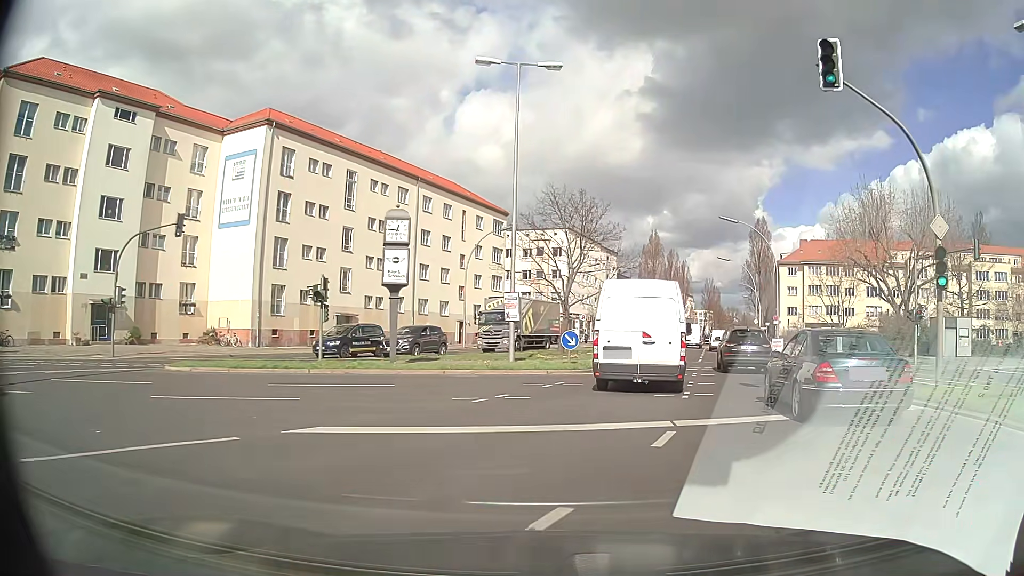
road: secondary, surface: asphalt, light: Day
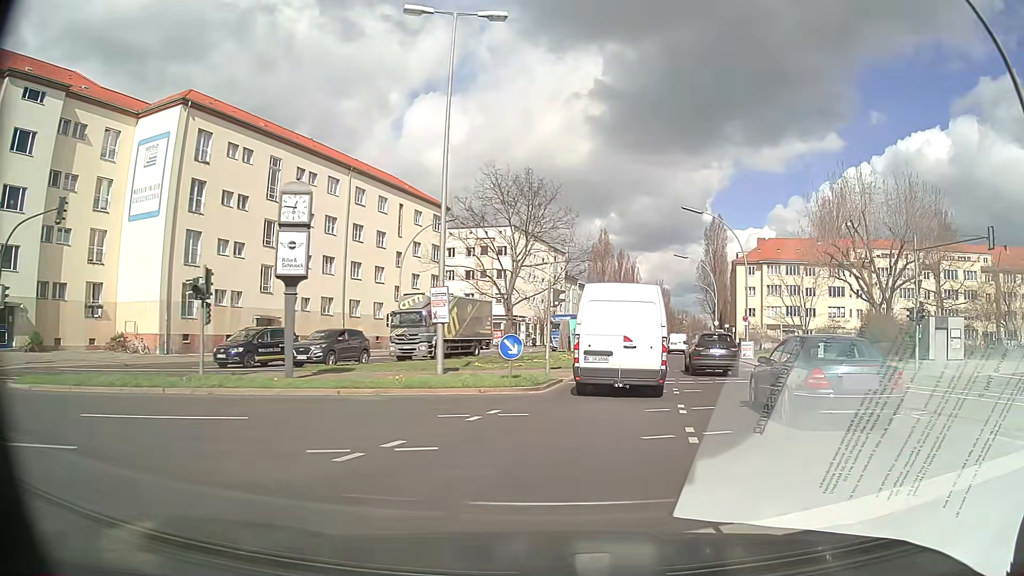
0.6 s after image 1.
(+0.4, +5.5) m; +6°
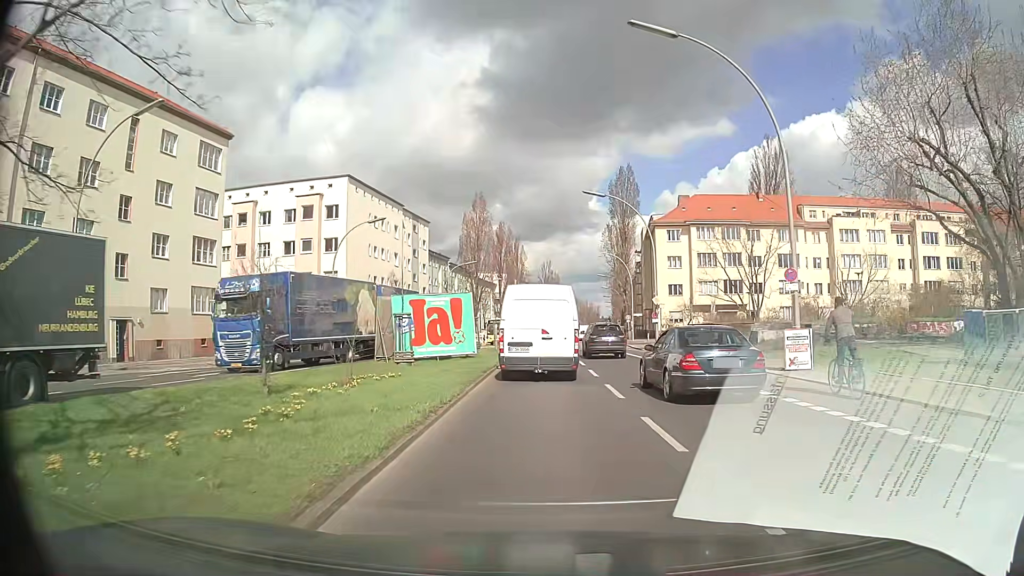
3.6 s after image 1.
(+3.1, +28.1) m; +9°
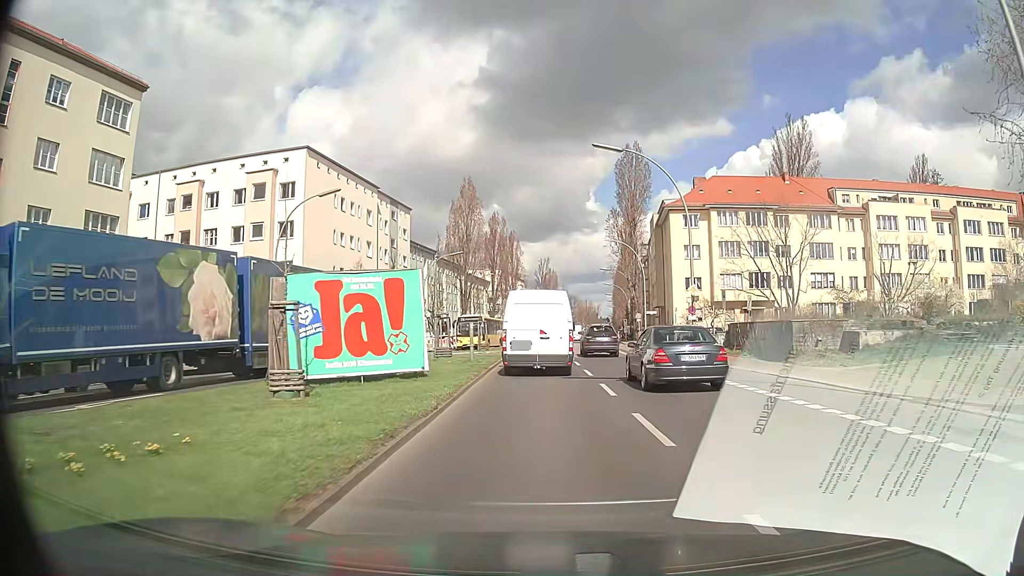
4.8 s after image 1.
(0.0, +11.8) m; 0°
